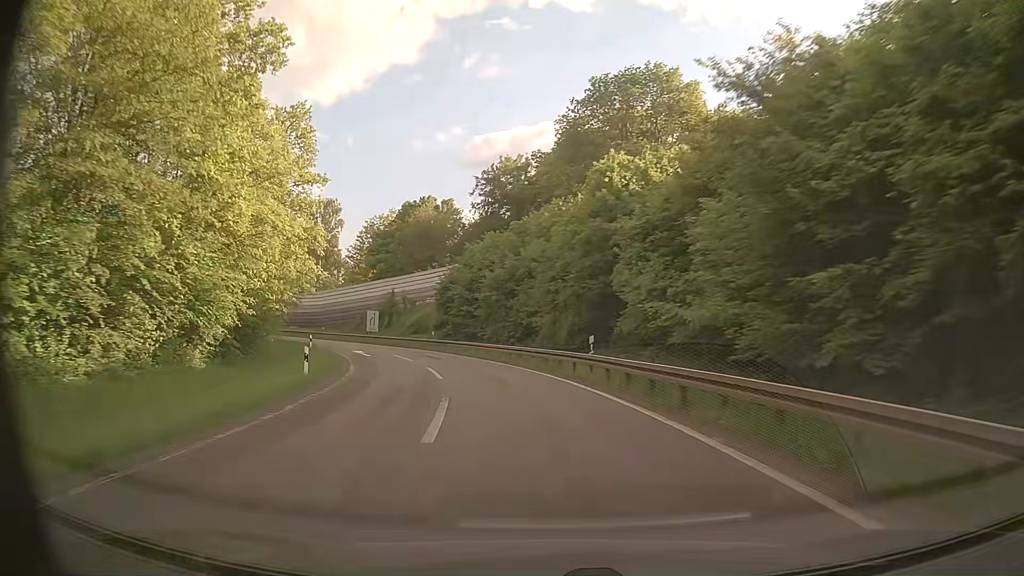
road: motorway_link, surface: asphalt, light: Day
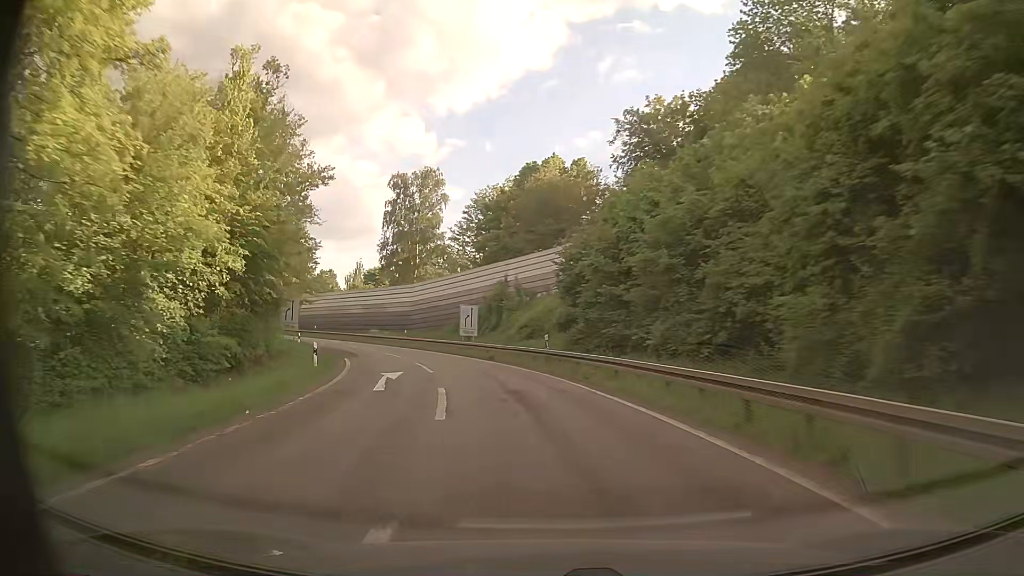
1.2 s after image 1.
(-2.2, +21.9) m; -12°
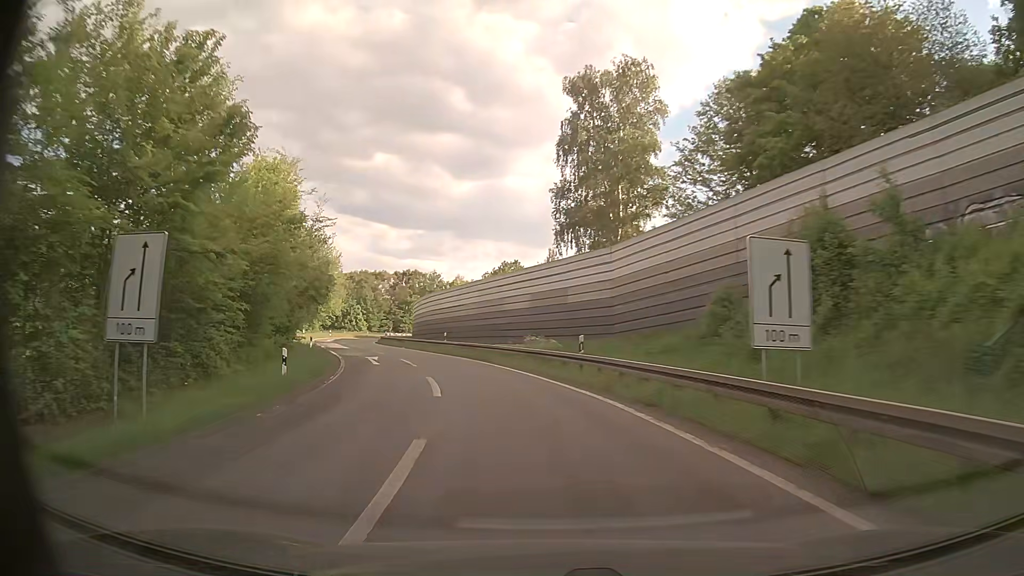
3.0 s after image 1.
(-5.1, +32.1) m; -19°
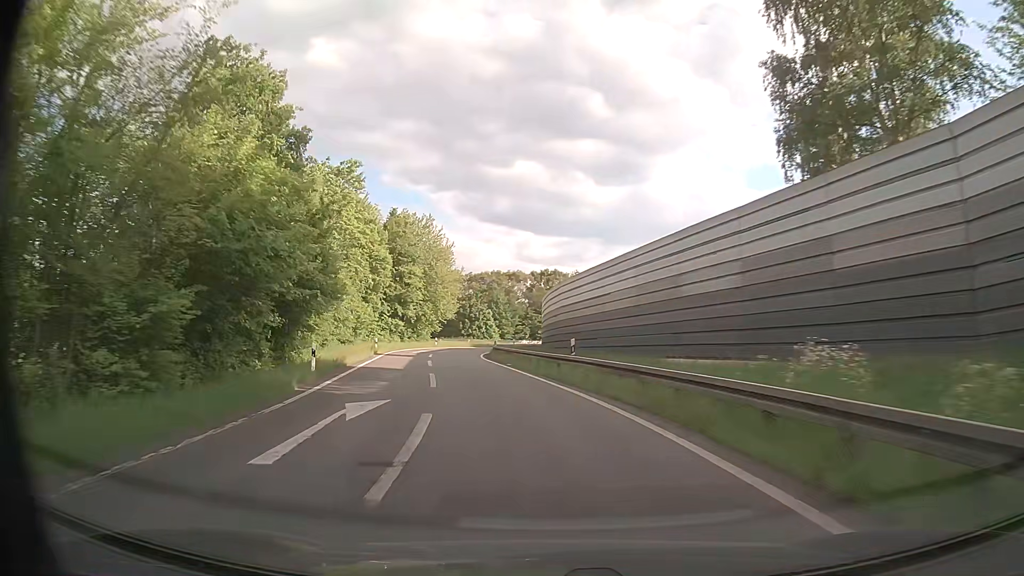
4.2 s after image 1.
(-2.4, +21.4) m; -13°
